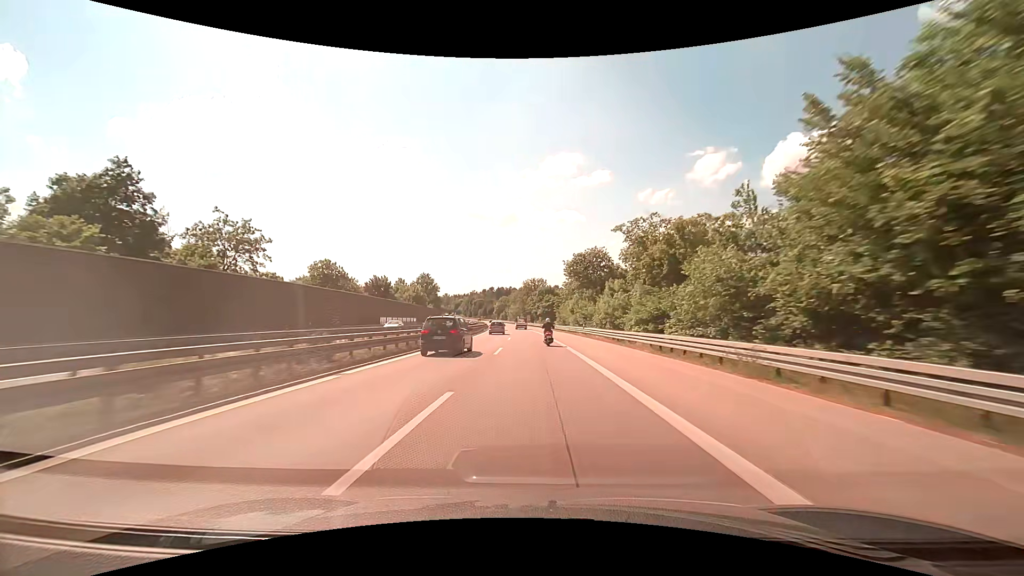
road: motorway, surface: asphalt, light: Day
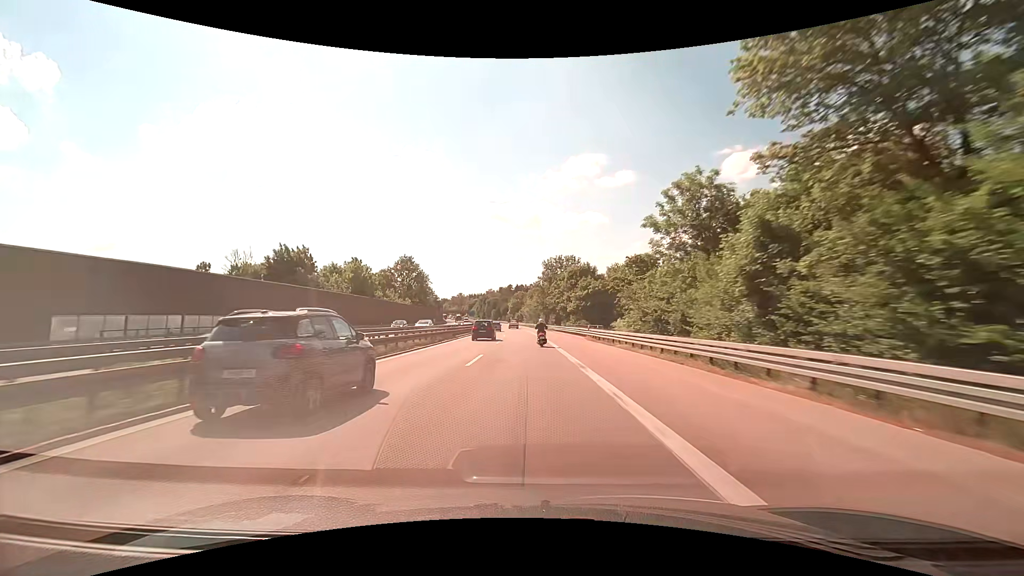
(-1.0, +60.0) m; -2°
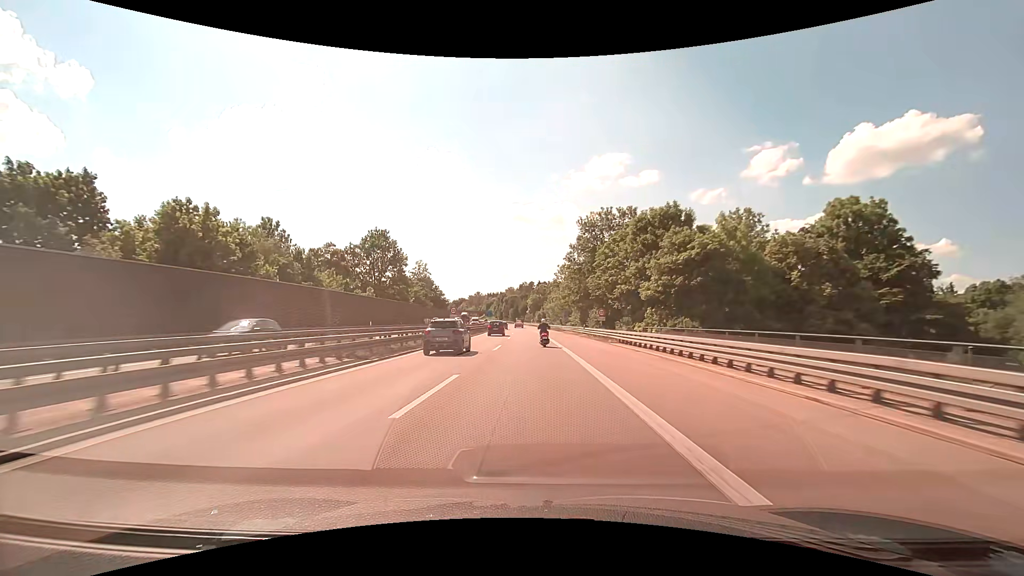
(-1.0, +44.8) m; -3°
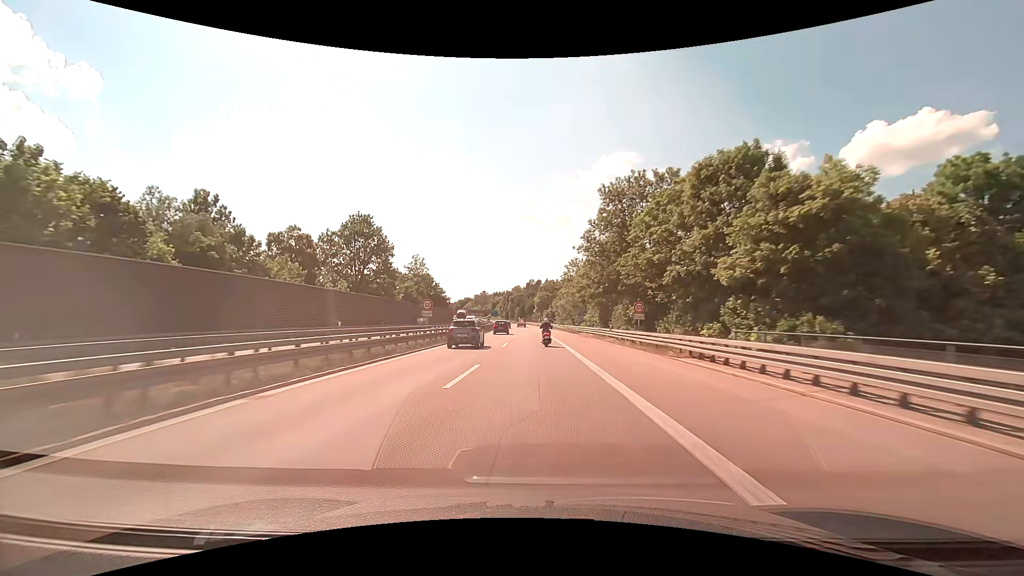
(-0.1, +14.9) m; -1°
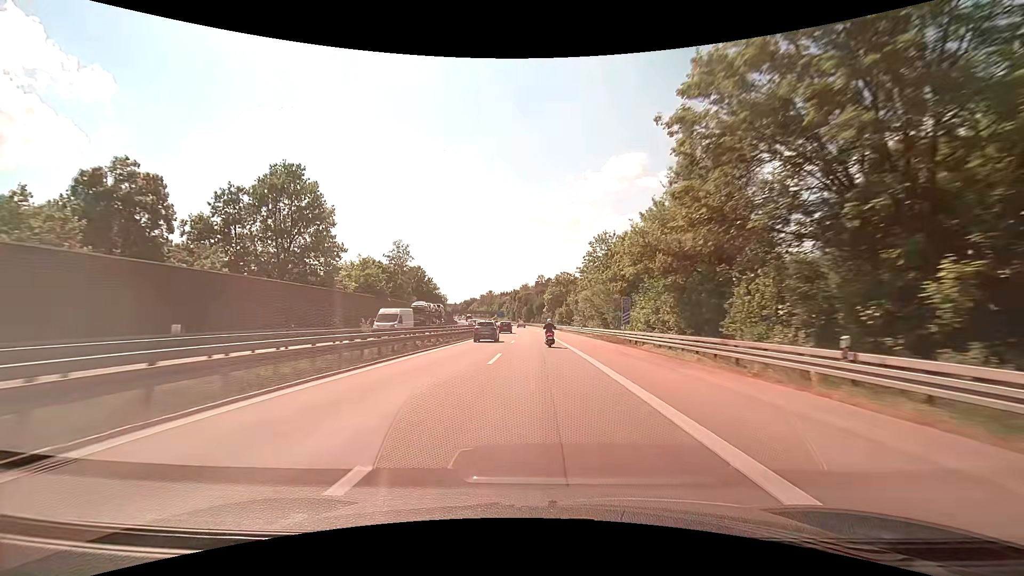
(-0.2, +29.7) m; -1°
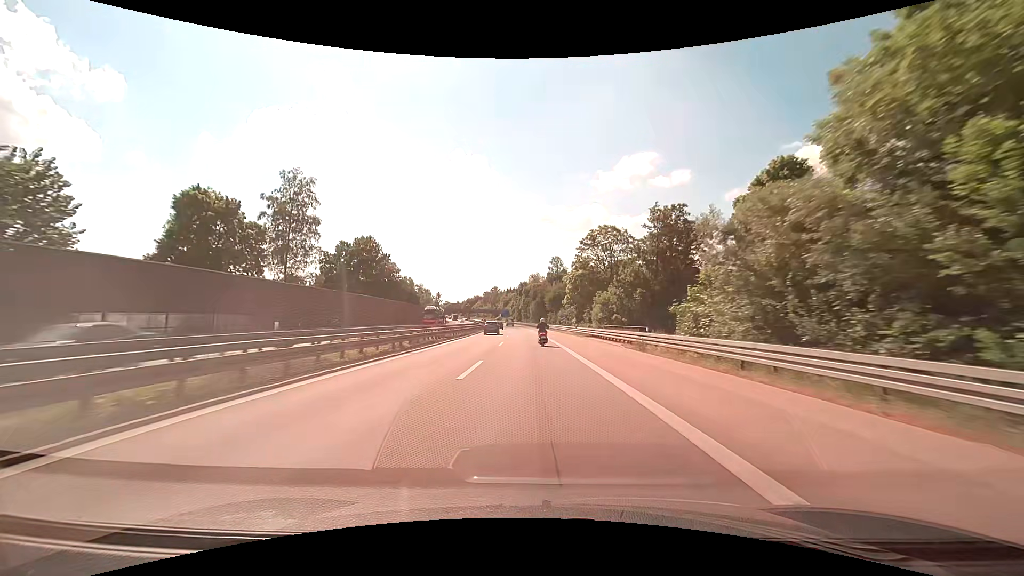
(-0.7, +59.2) m; -1°
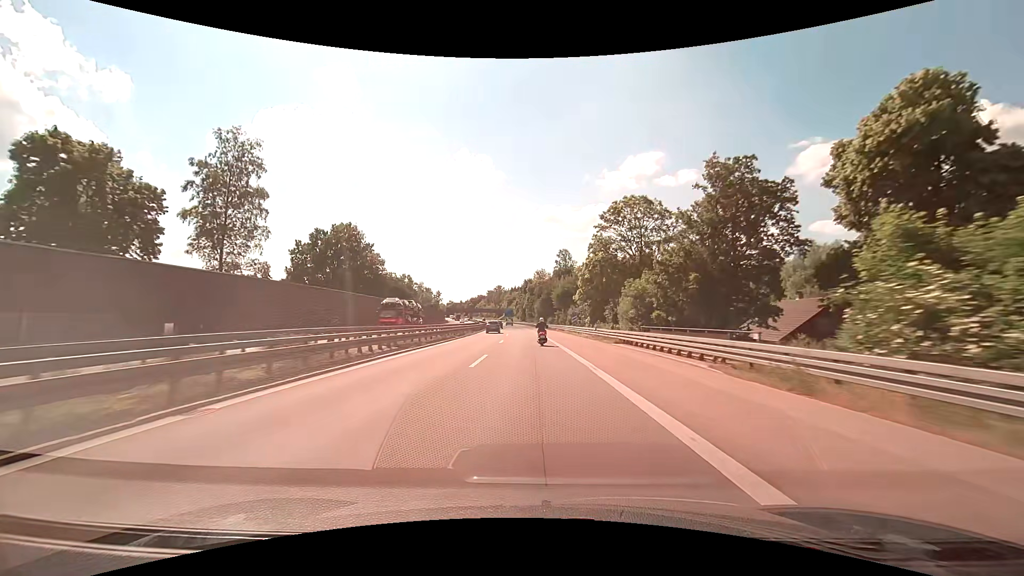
(-0.1, +14.8) m; 0°
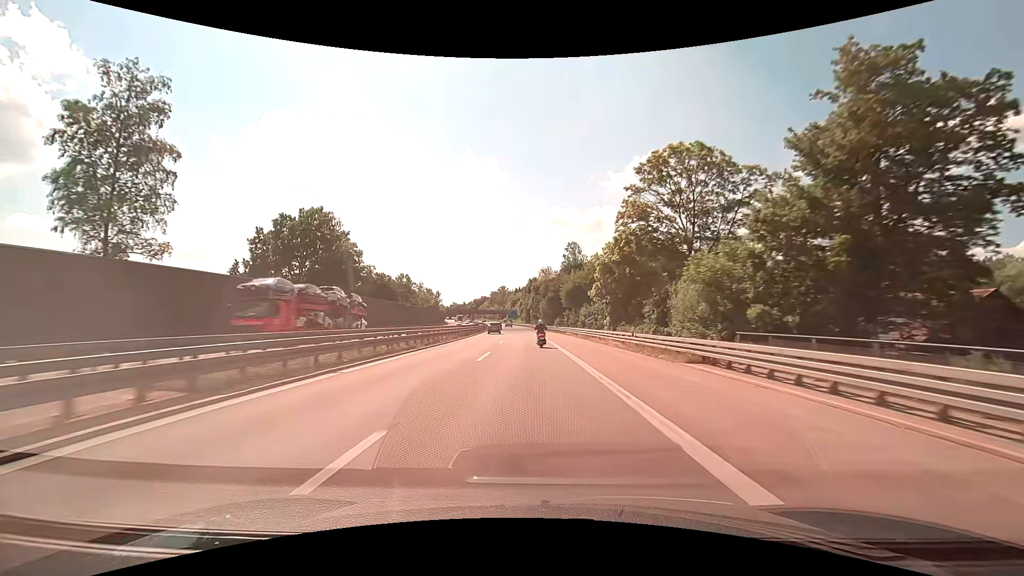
(-0.1, +14.7) m; -1°
